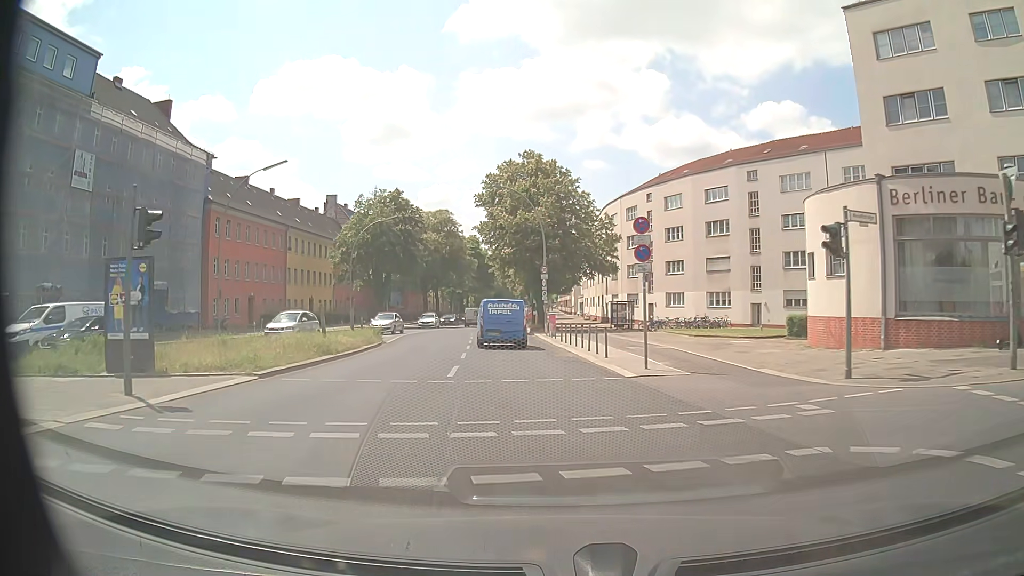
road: secondary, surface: asphalt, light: Day
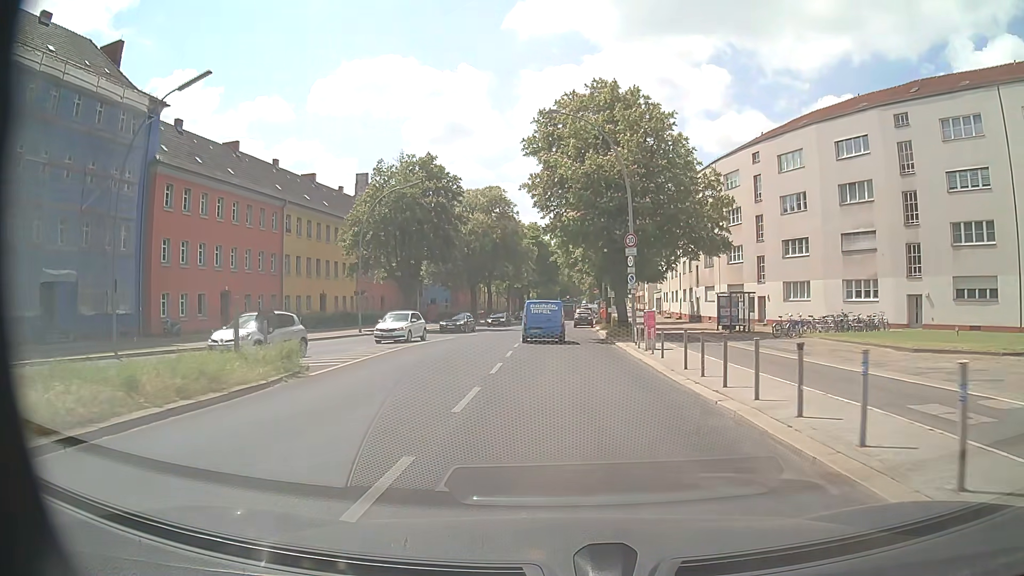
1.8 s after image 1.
(-1.1, +17.0) m; -6°
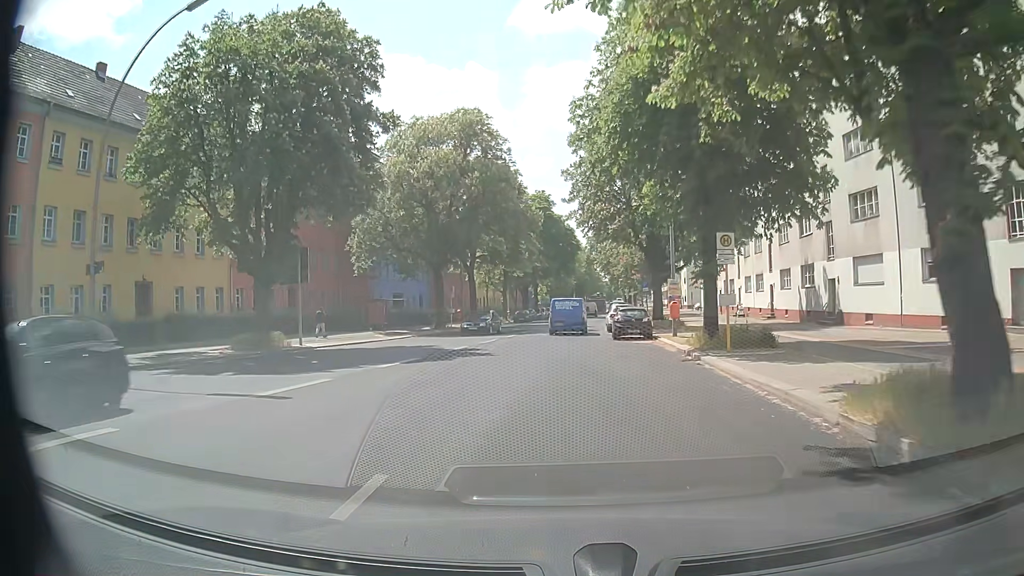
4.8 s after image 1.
(-0.5, +31.1) m; -3°
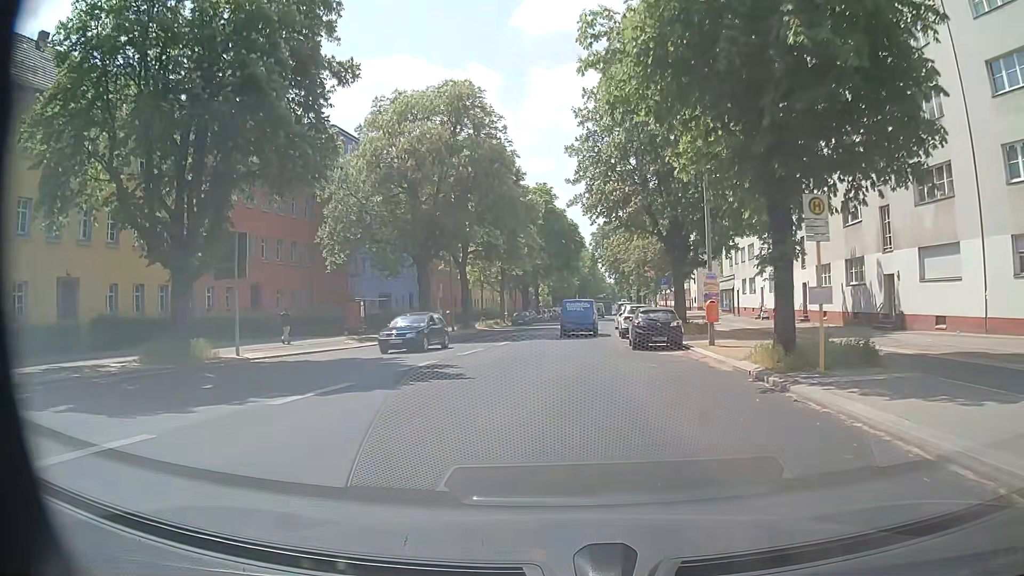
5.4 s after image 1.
(+0.1, +6.6) m; -1°
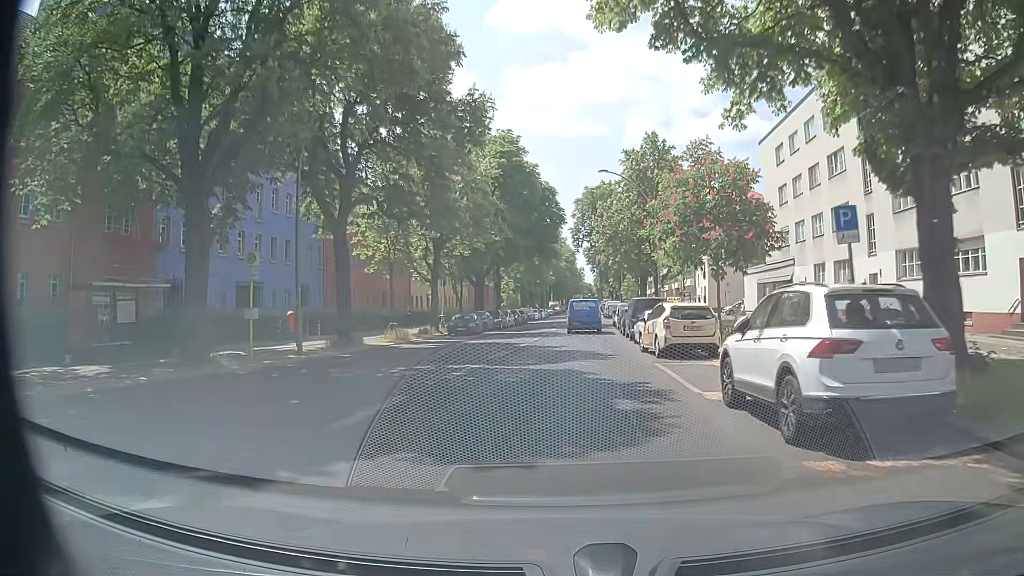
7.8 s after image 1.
(+1.2, +25.6) m; +4°
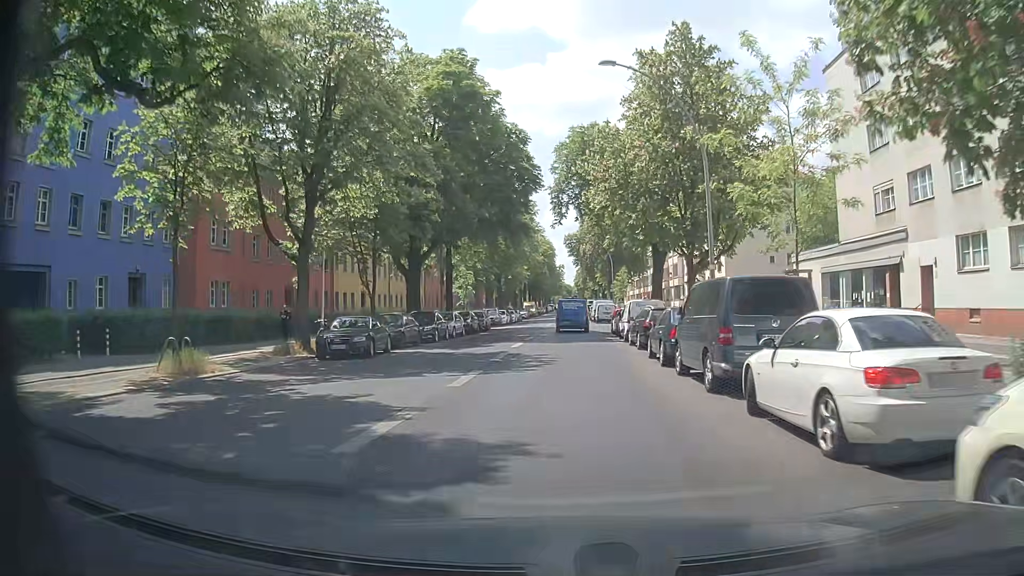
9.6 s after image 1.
(+0.3, +19.4) m; +2°
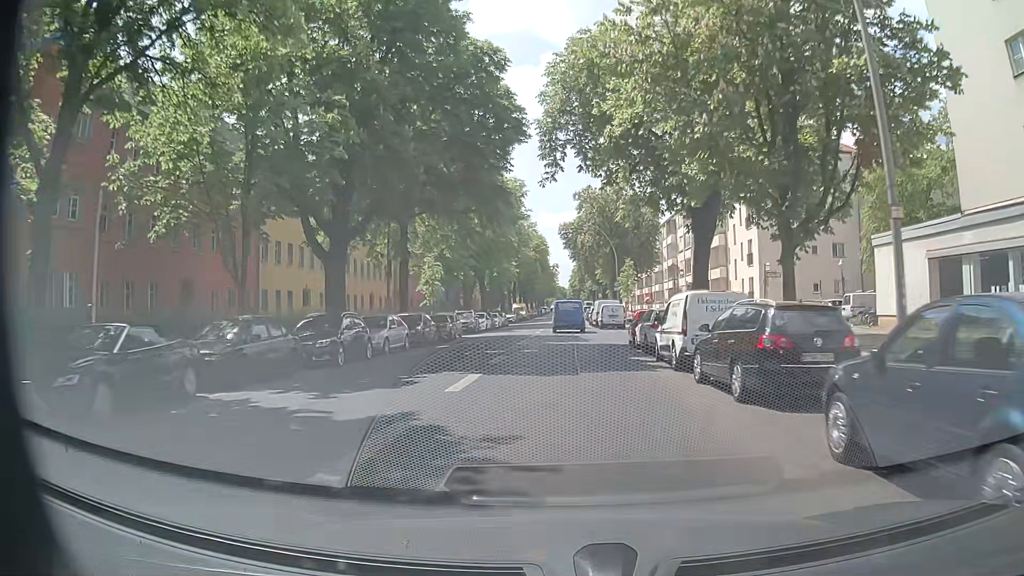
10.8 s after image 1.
(0.0, +13.5) m; 0°
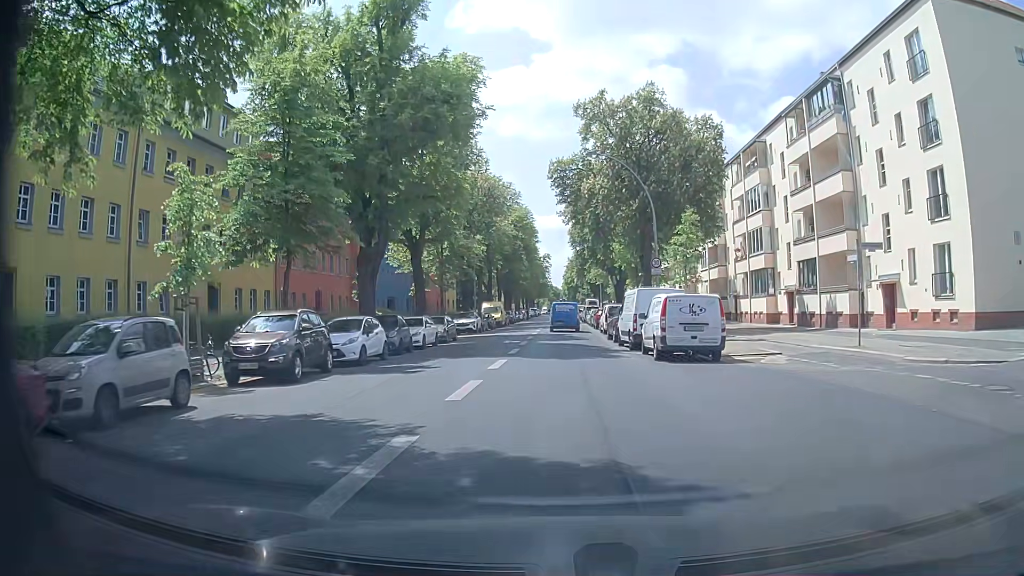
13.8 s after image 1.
(+0.3, +30.7) m; +1°
(0, +10) (0, +20) (0, +30) (0, +40) (0, +50) (0, +60) (0, +70) (0, +80) (0, +90) (0, +100) m
